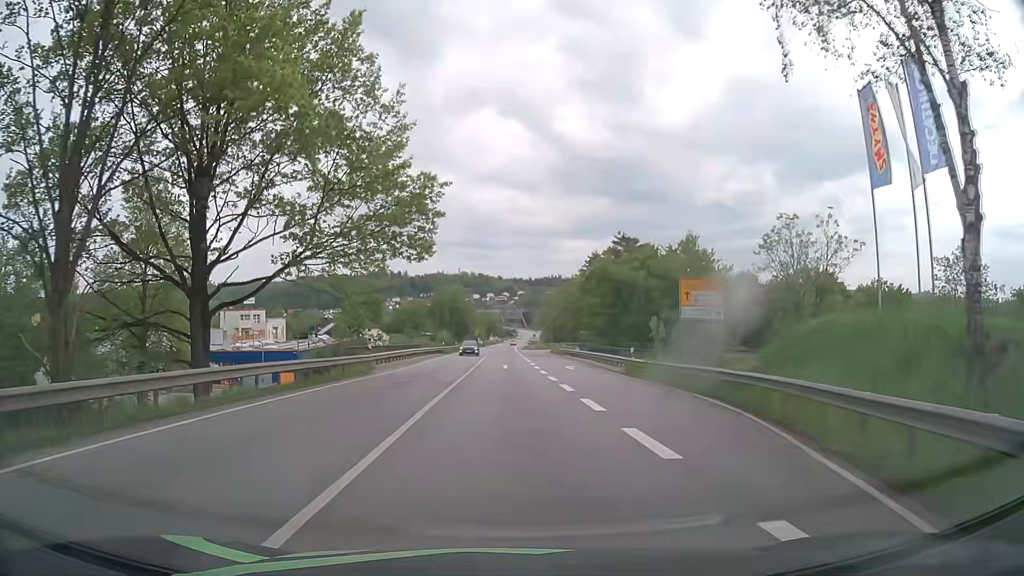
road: primary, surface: asphalt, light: Day
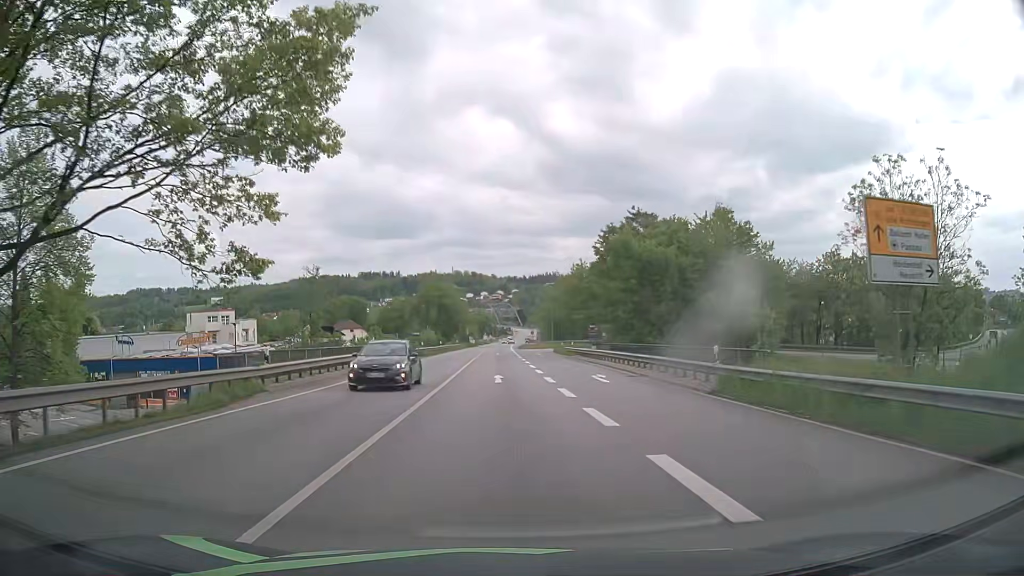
(0.0, +15.0) m; 0°
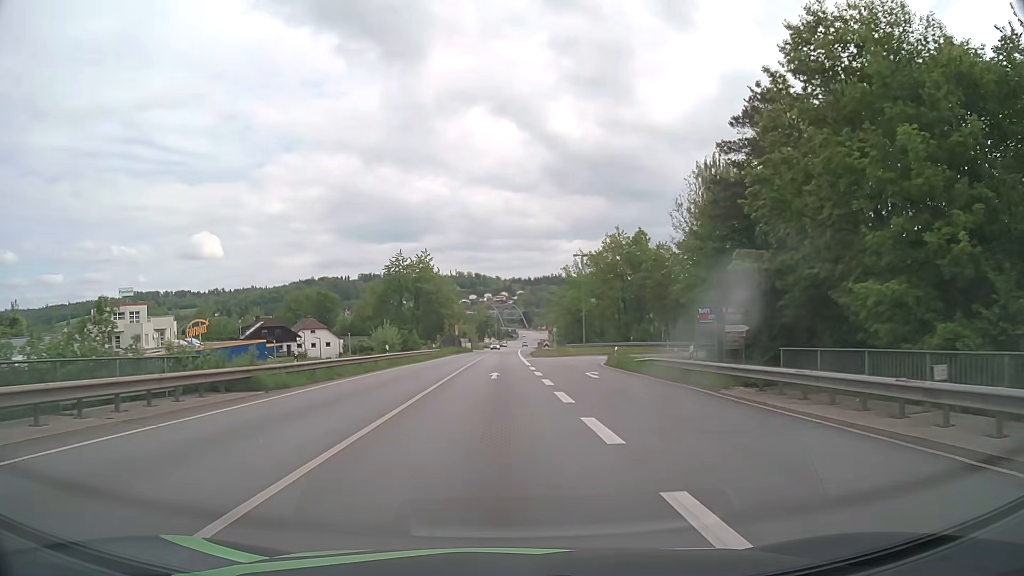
(+0.1, +38.1) m; 0°
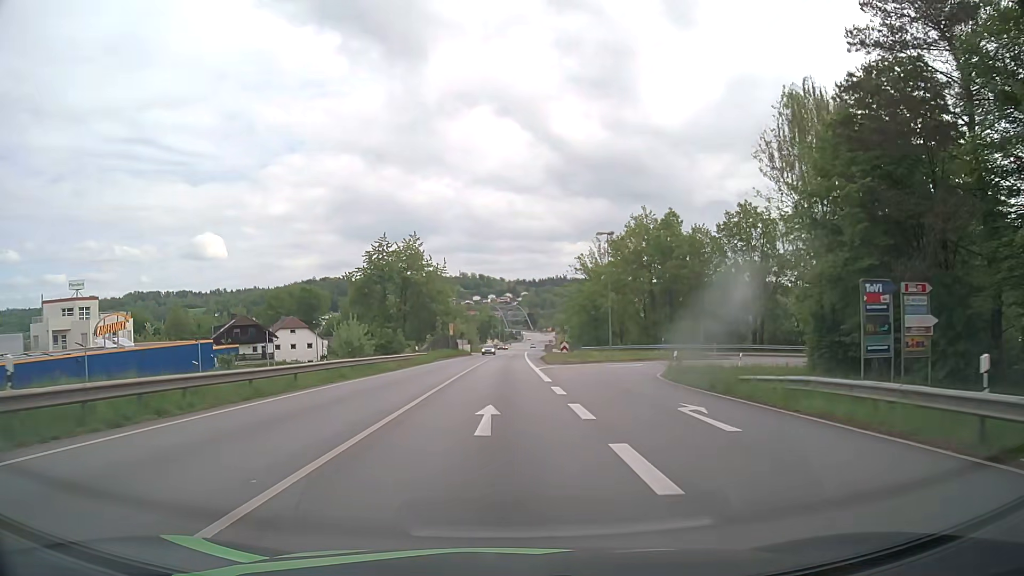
(0.0, +15.1) m; 0°
